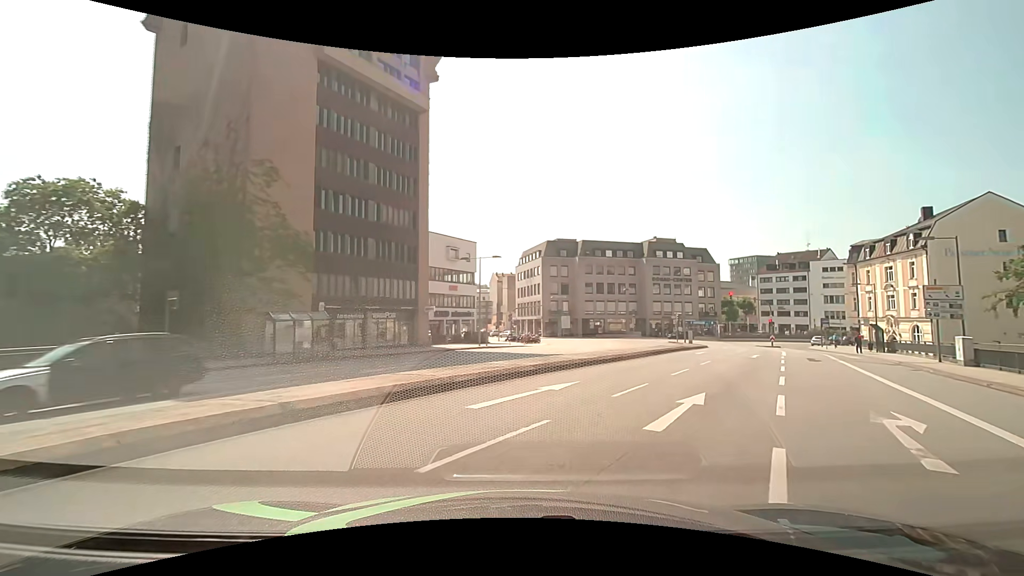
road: primary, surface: asphalt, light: Day
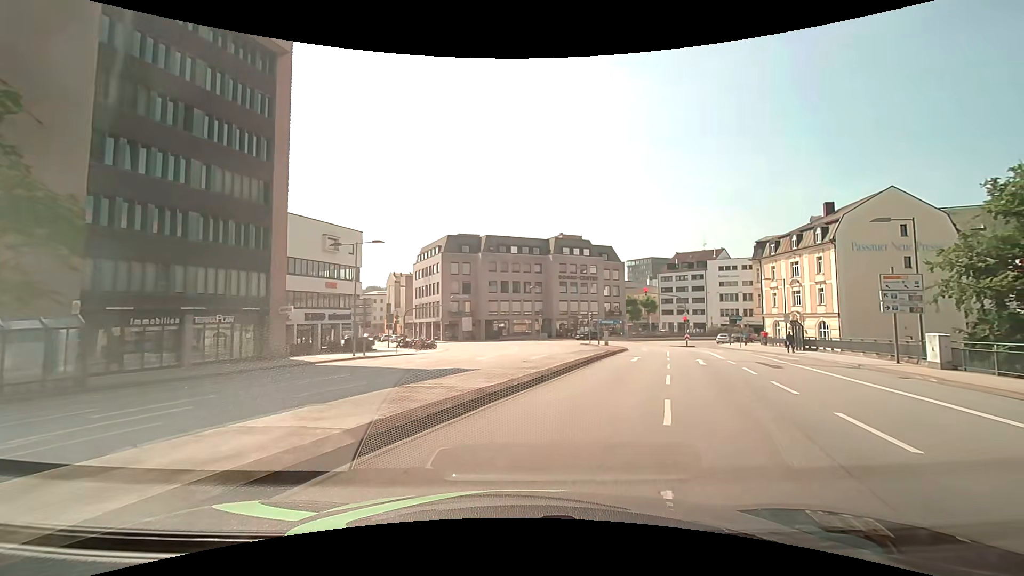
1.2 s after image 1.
(+0.8, +8.6) m; +11°
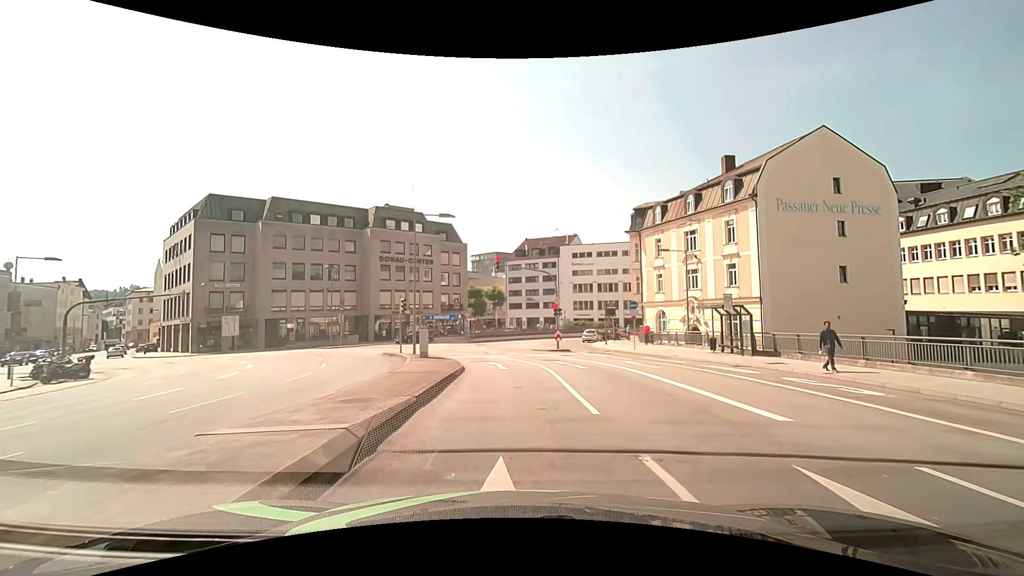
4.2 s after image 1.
(+4.7, +22.7) m; +17°
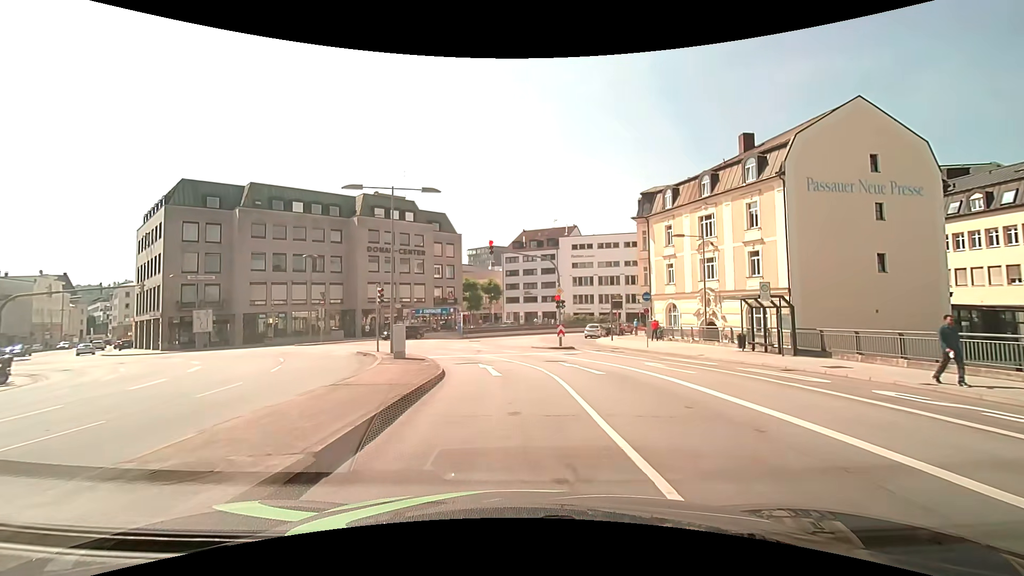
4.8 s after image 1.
(0.0, +4.2) m; 0°
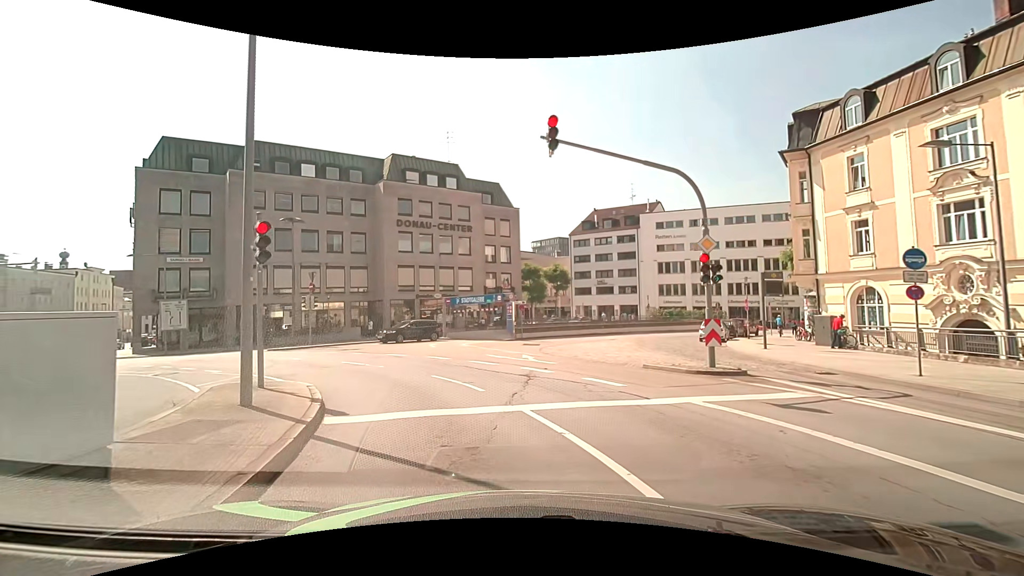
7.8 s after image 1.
(-0.4, +15.9) m; -8°
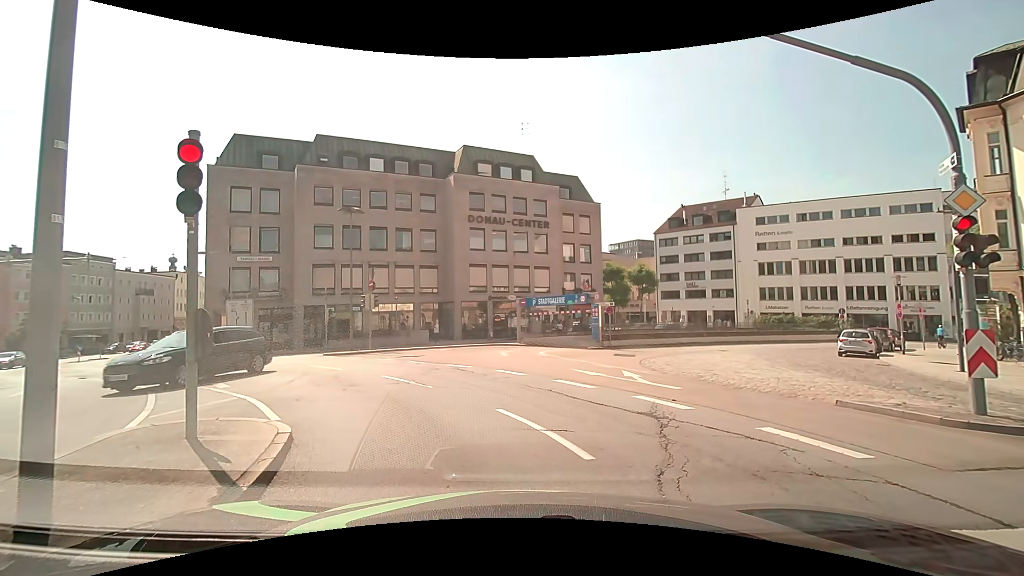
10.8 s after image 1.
(-0.3, +4.5) m; -9°
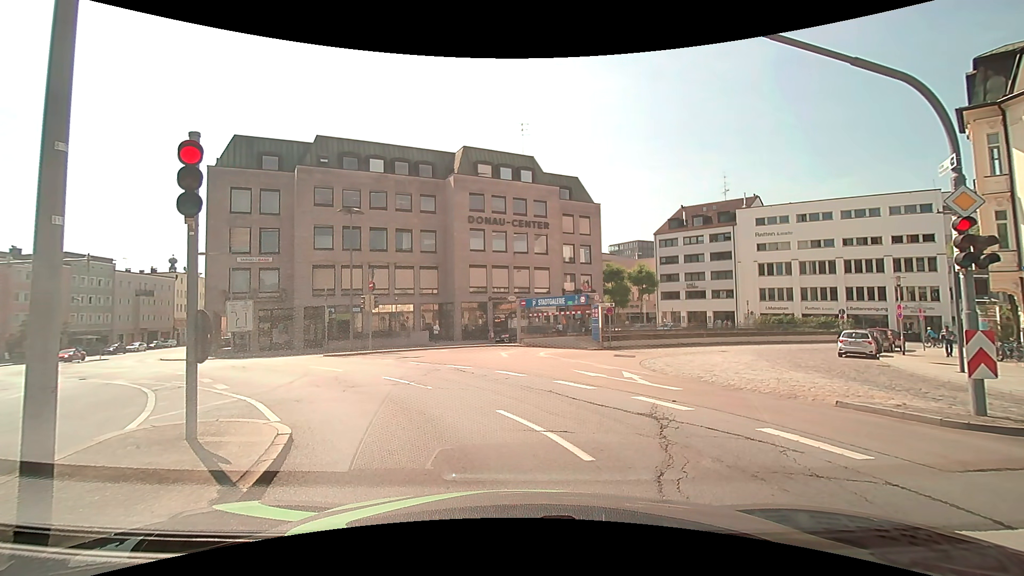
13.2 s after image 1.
(0.0, +0.1) m; 0°
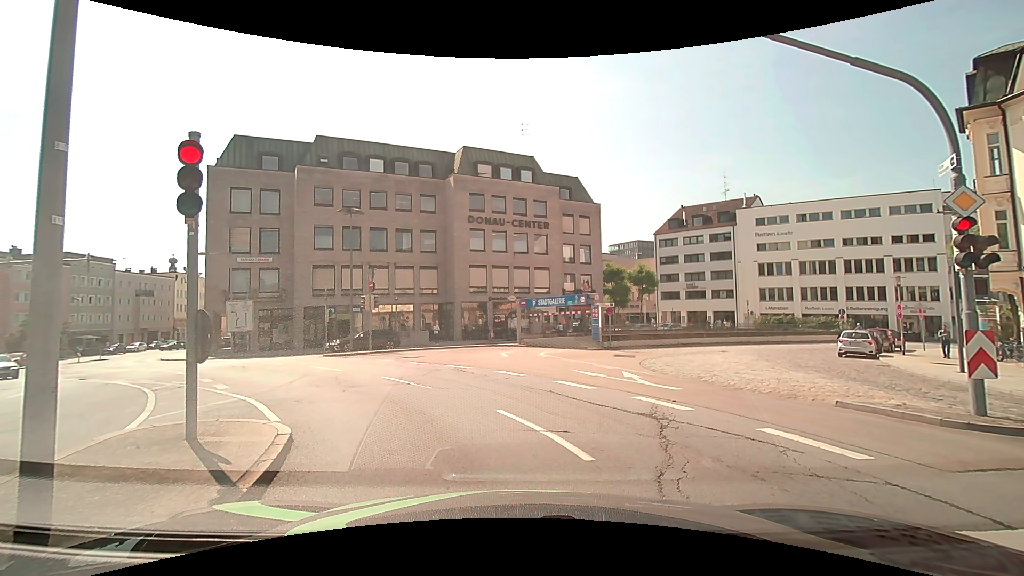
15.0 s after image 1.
(0.0, 0.0) m; 0°
